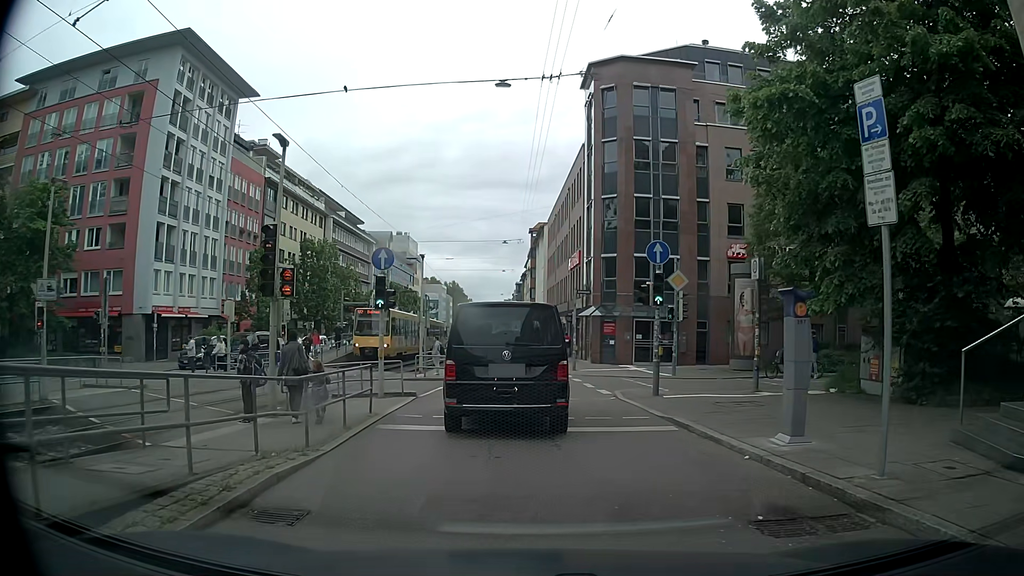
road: tertiary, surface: asphalt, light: Day
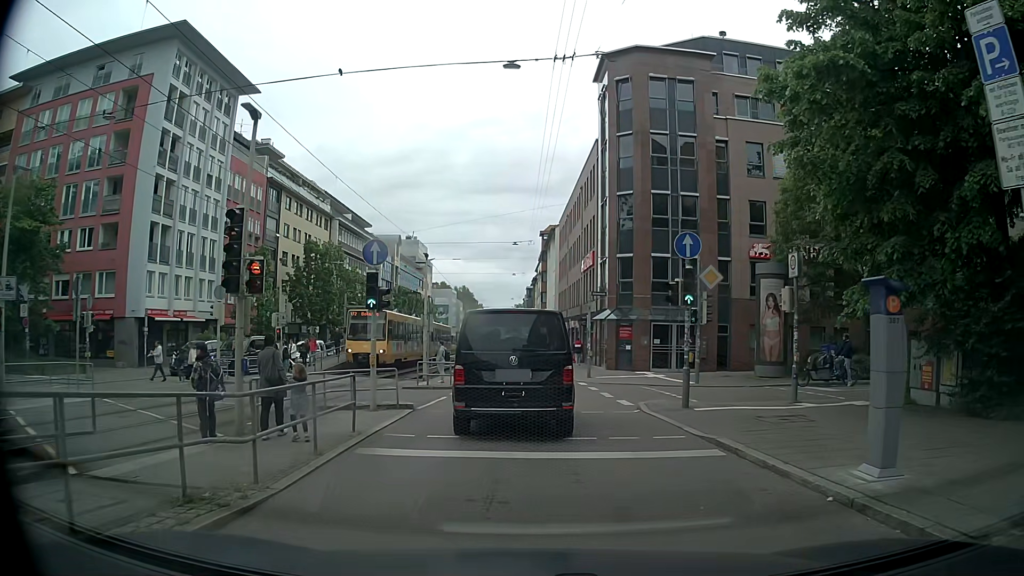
(0.0, +2.1) m; 0°
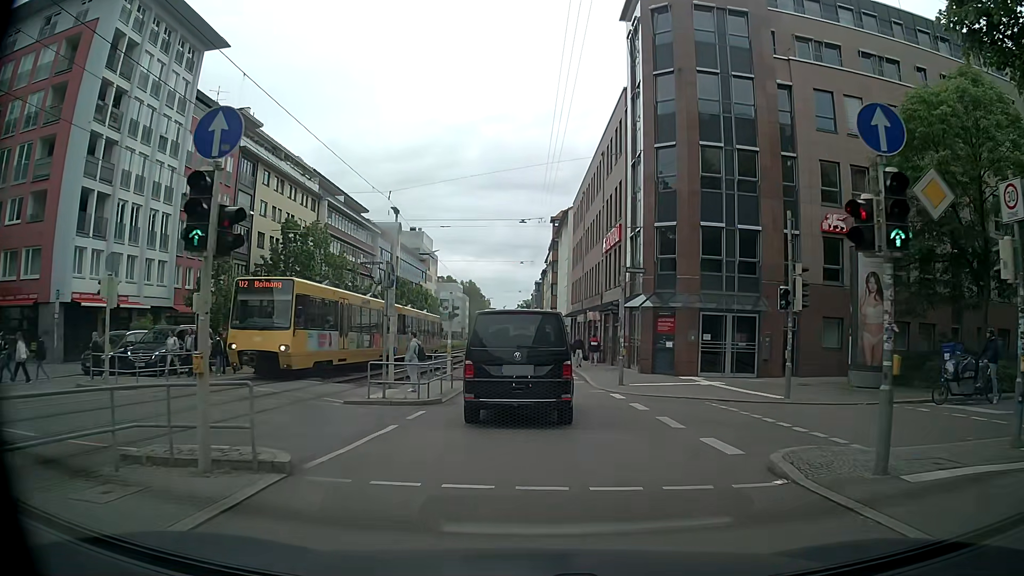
(-0.3, +8.7) m; -3°
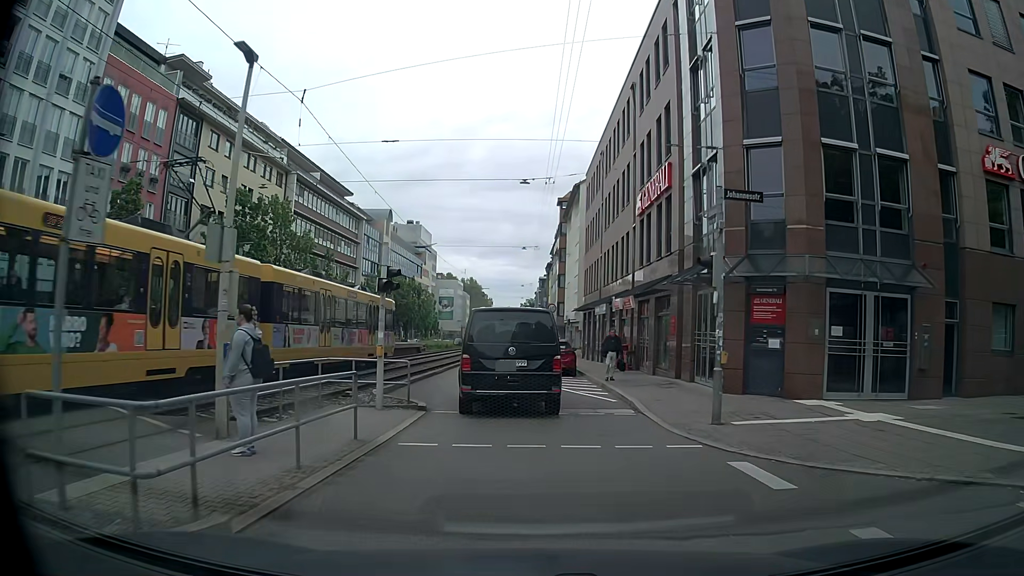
(+0.2, +11.7) m; +1°
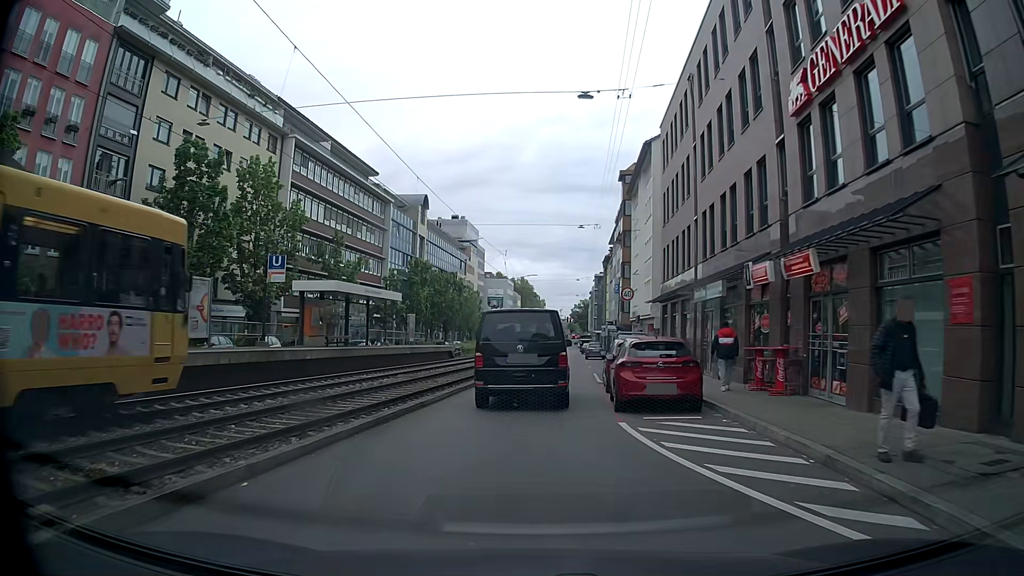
(-0.4, +13.3) m; -6°
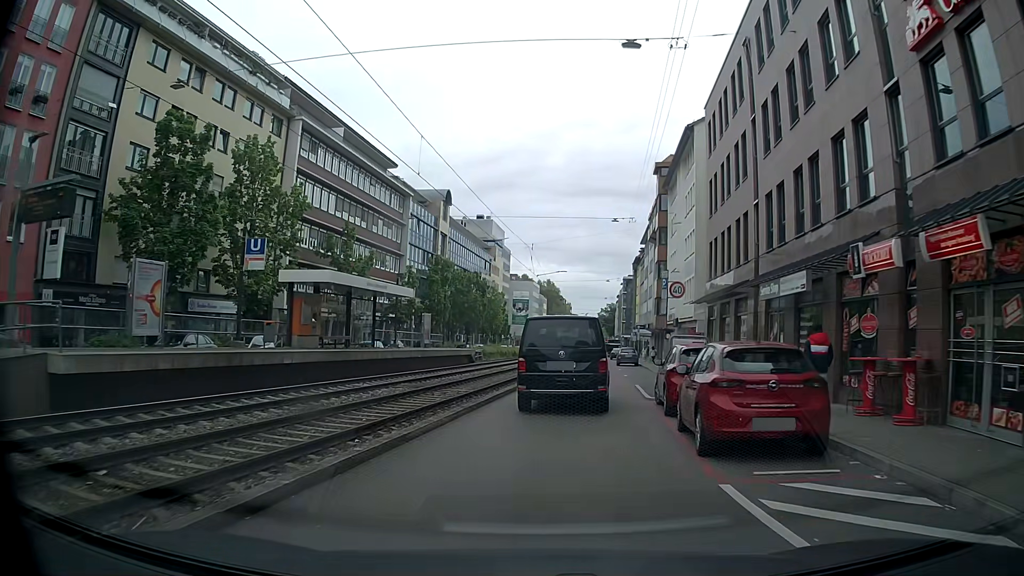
(0.0, +4.7) m; -1°
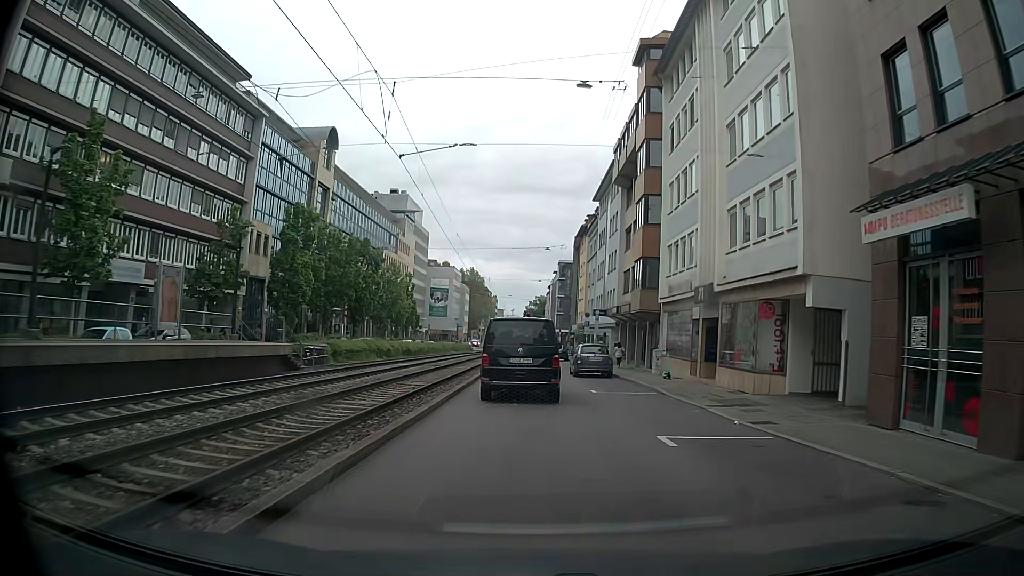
(+1.6, +24.9) m; +5°
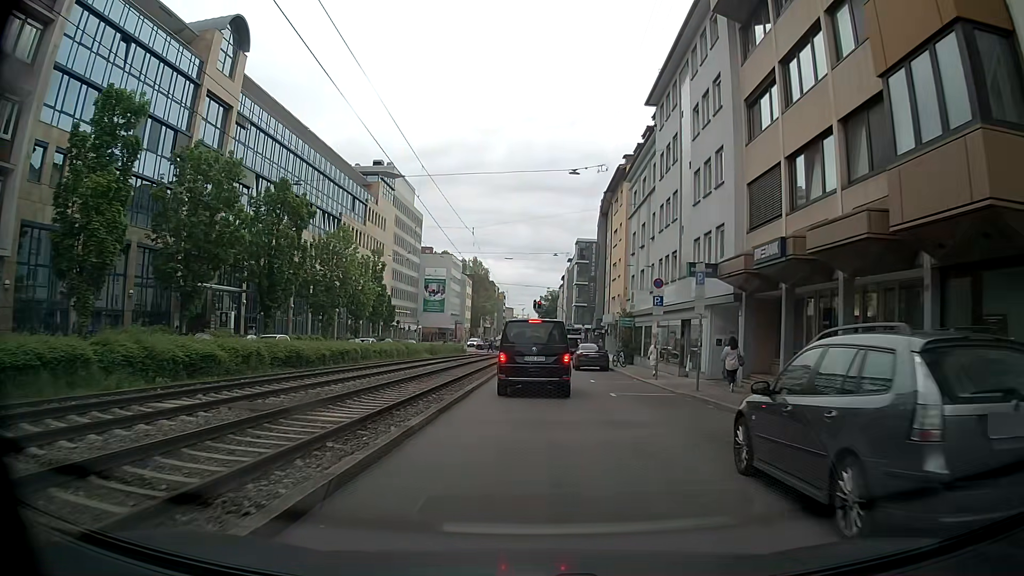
(+0.1, +25.7) m; 0°
